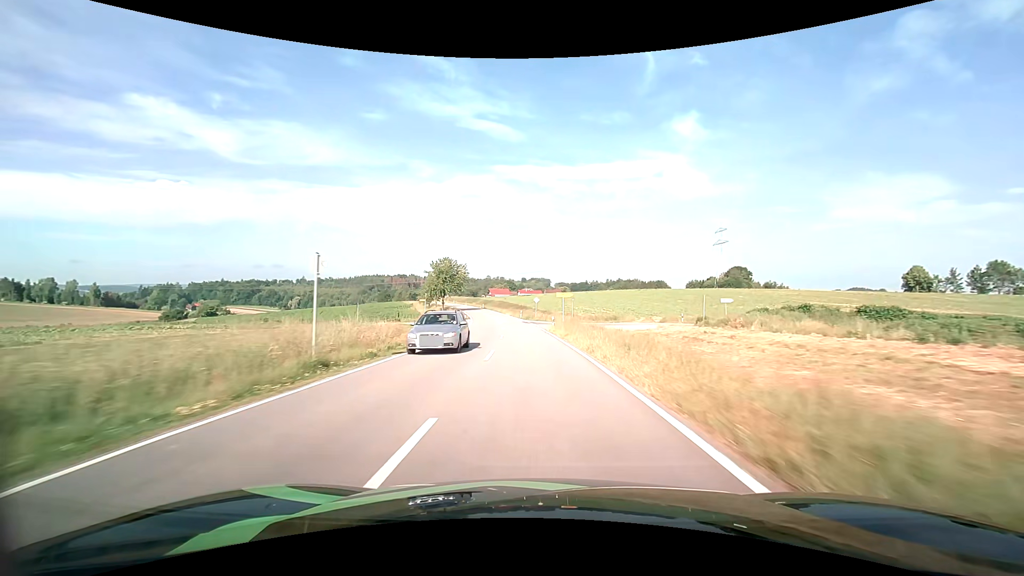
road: tertiary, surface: asphalt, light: Day
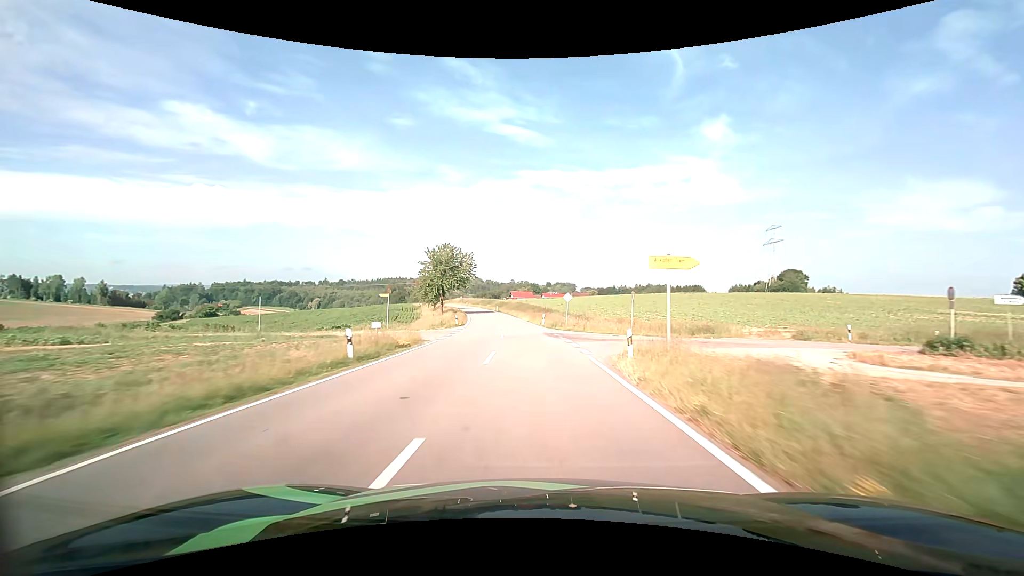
(-0.7, +25.5) m; -3°
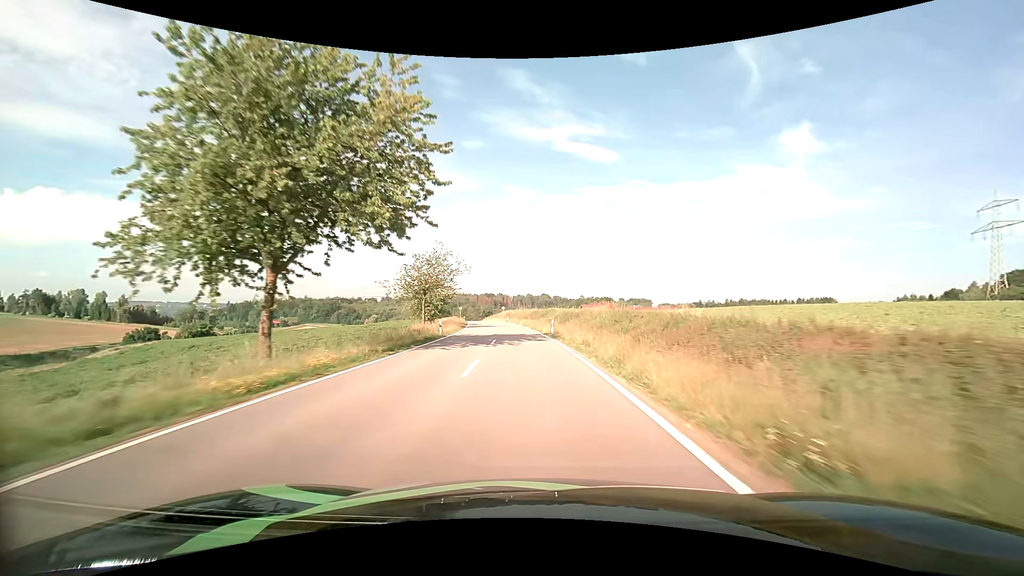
(-4.4, +65.1) m; -8°
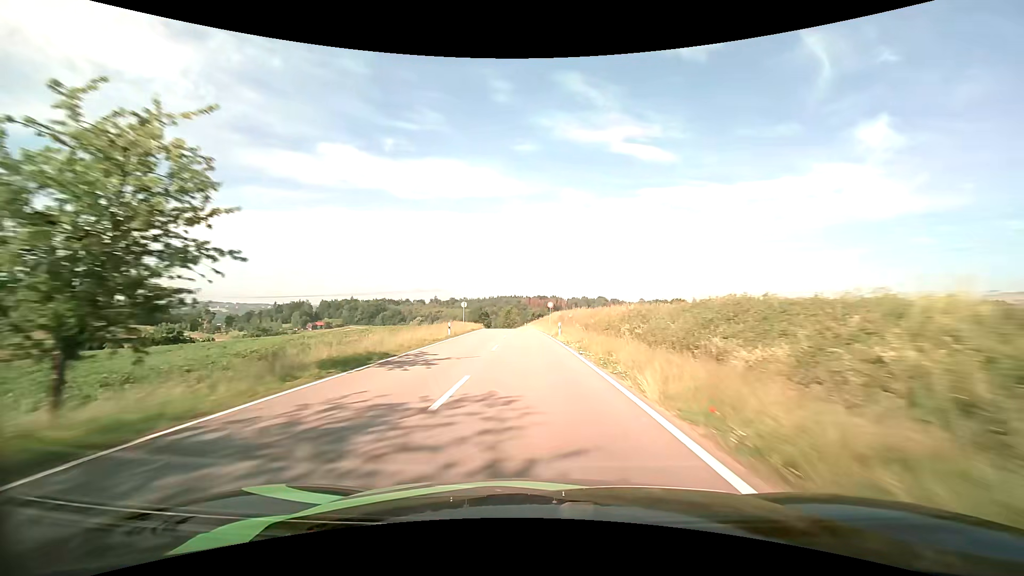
(-3.0, +52.9) m; -6°
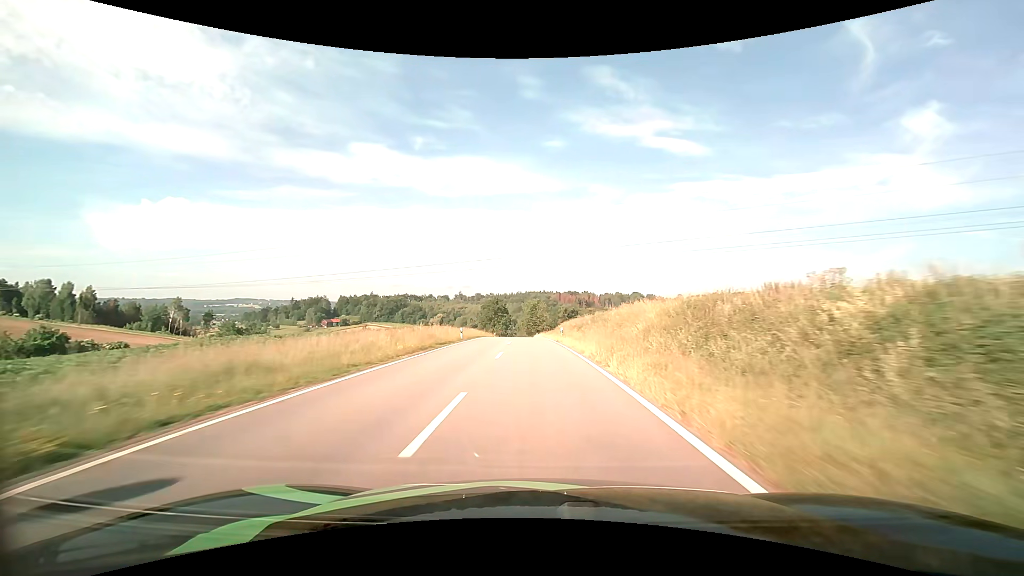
(-1.9, +51.5) m; -4°
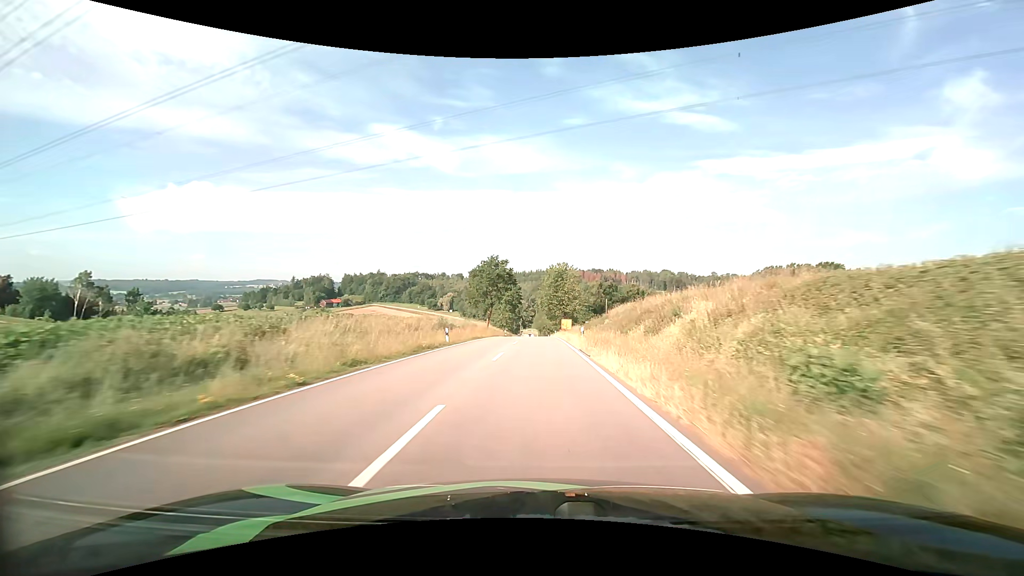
(-1.5, +63.7) m; -2°
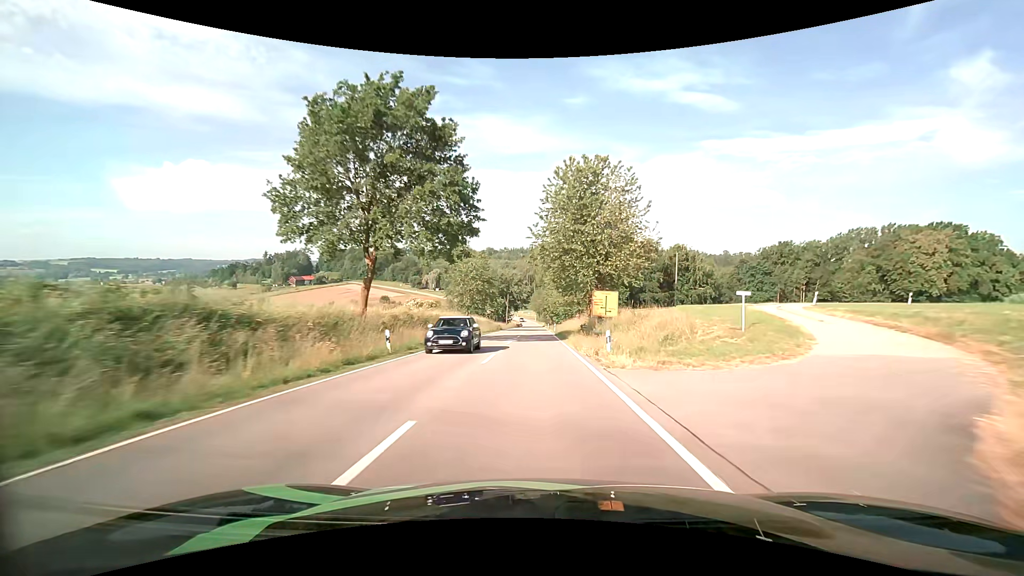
(+0.3, +63.0) m; 0°
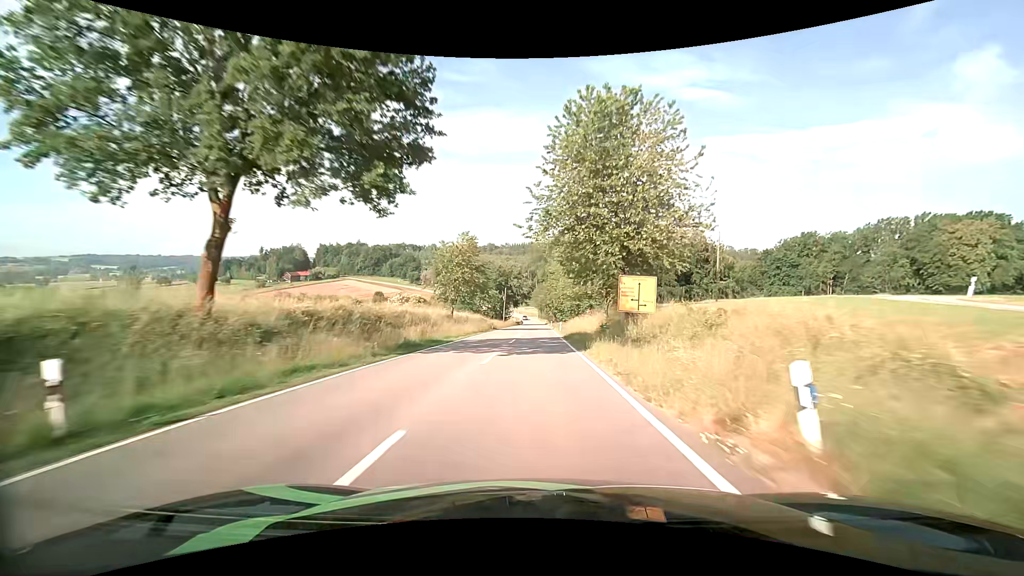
(0.0, +13.0) m; 0°
(0, +10) (0, +20) (0, +30) (0, +40) (0, +50) (0, +60) (0, +70) (+1, +80) (+1, +90) (+1, +100) m
